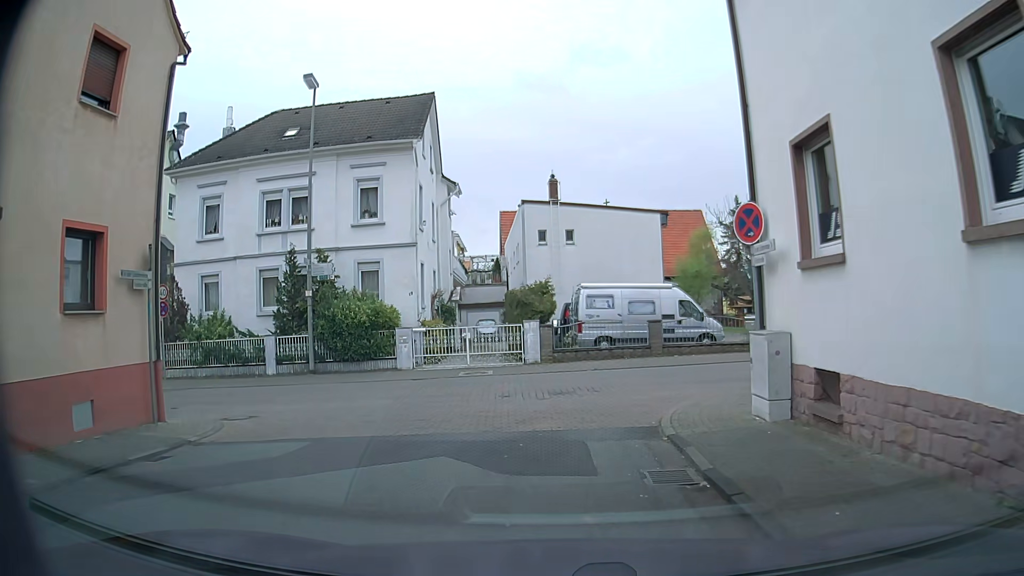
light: Day
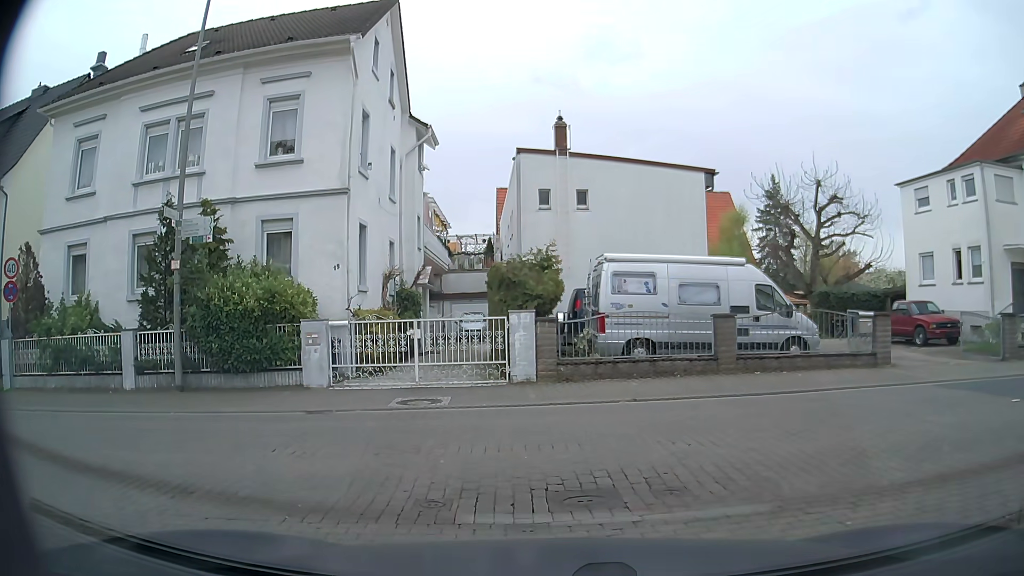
(0.0, +8.6) m; -2°
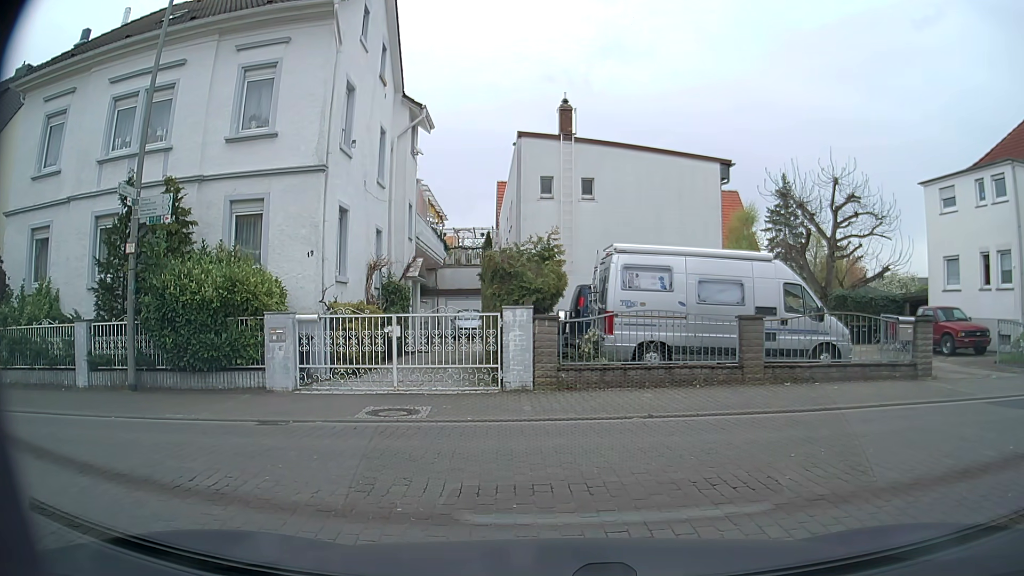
(0.0, +1.8) m; 0°
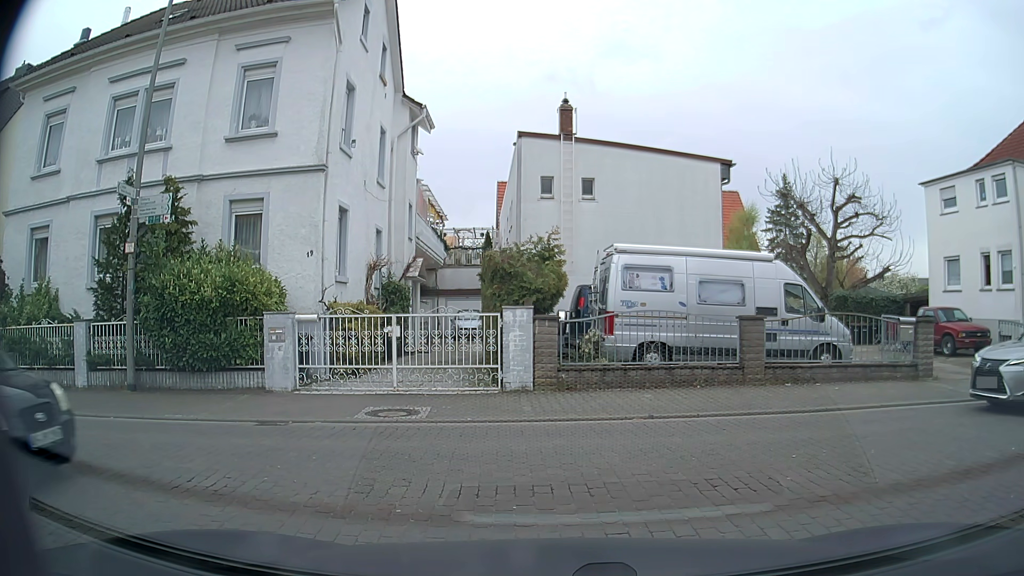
(0.0, +0.1) m; 0°
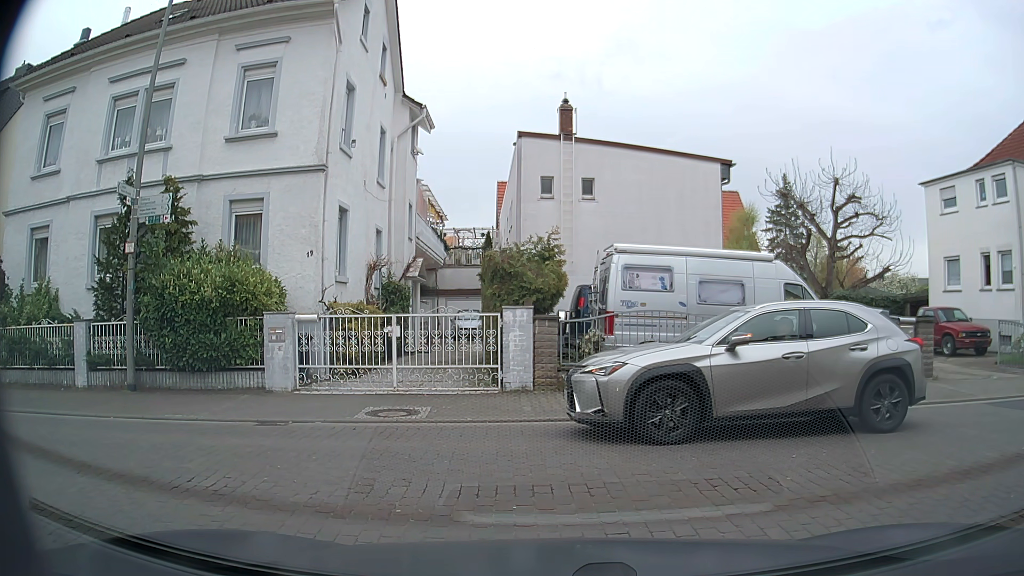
(0.0, 0.0) m; 0°
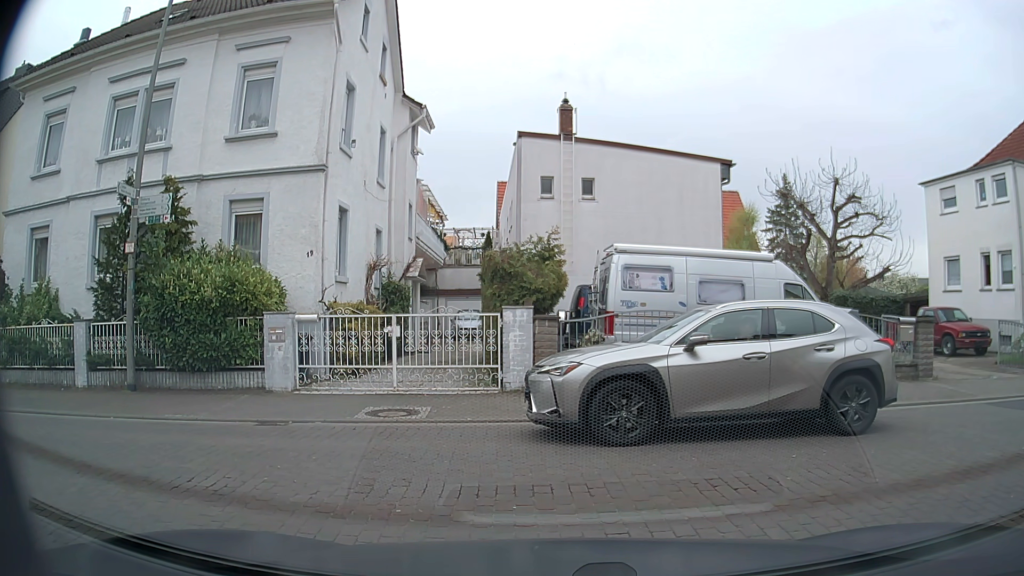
(0.0, 0.0) m; 0°
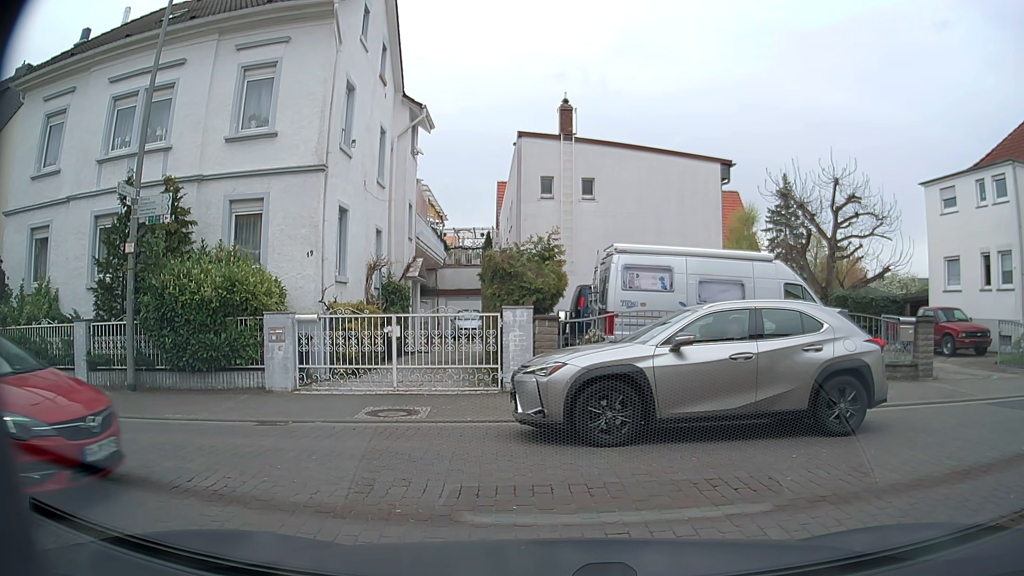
(0.0, 0.0) m; 0°
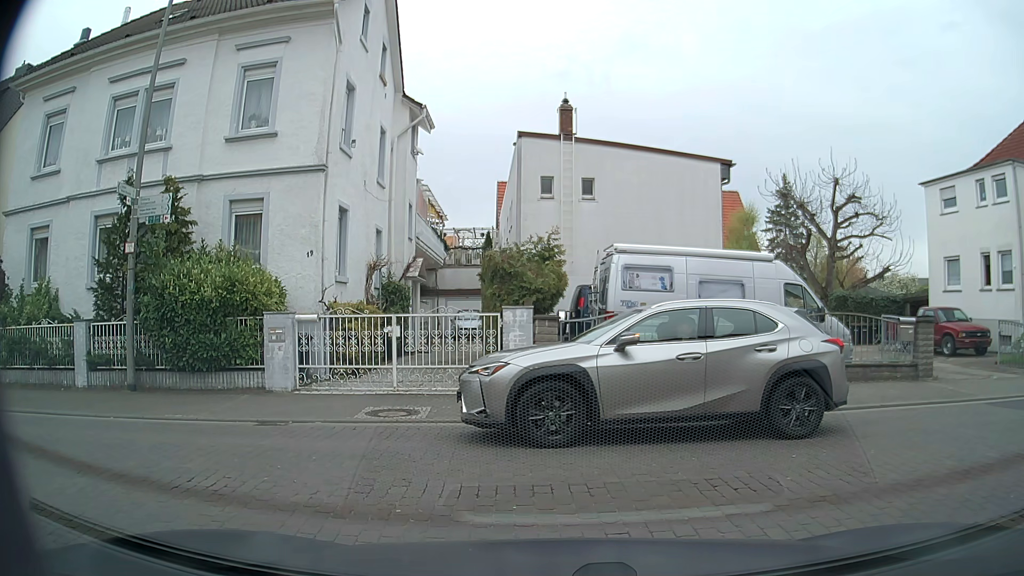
(0.0, 0.0) m; 0°
